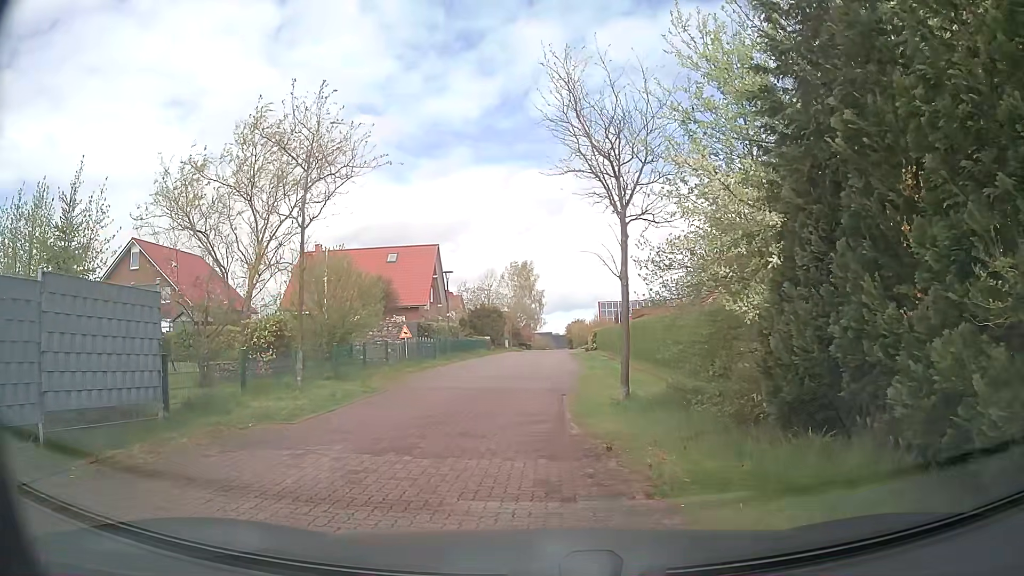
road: residential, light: Day
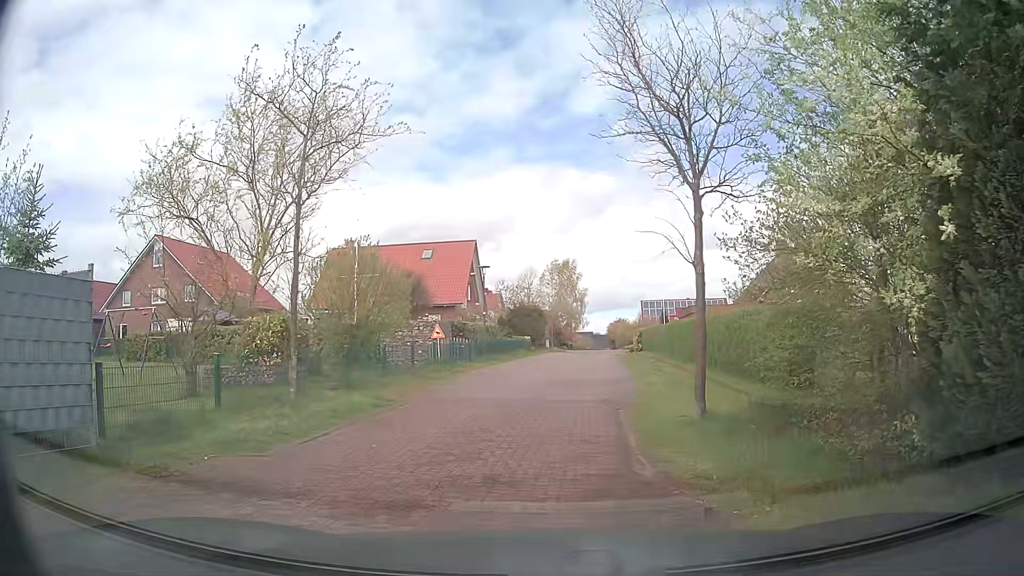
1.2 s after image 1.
(-0.1, +2.6) m; -3°
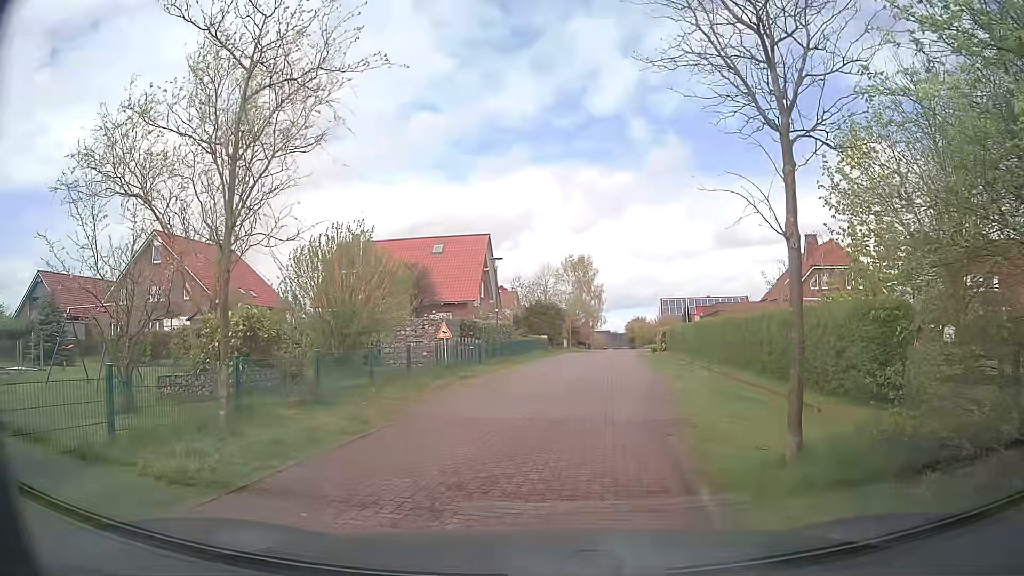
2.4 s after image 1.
(-0.1, +3.0) m; -1°
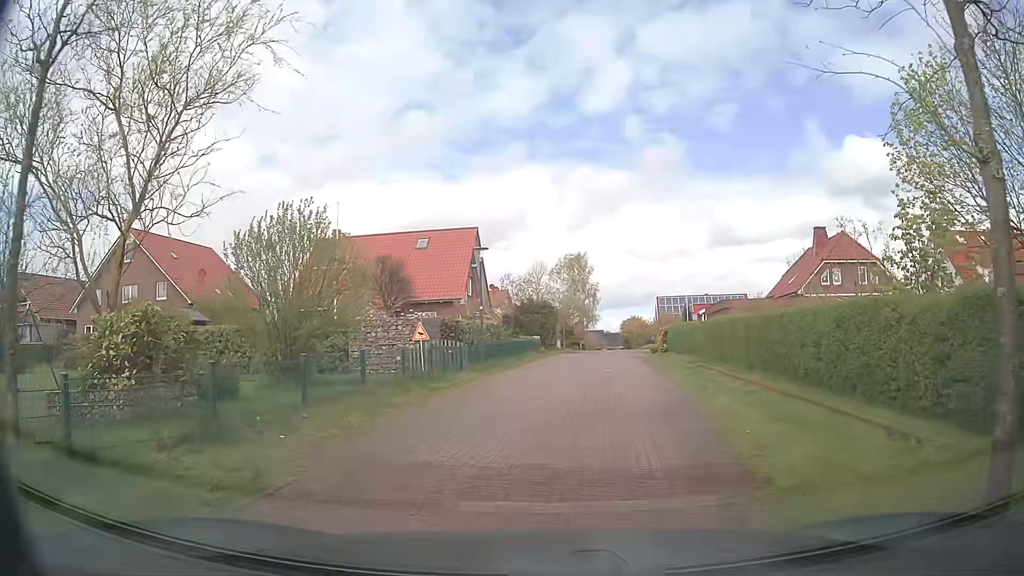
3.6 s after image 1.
(0.0, +3.5) m; +1°
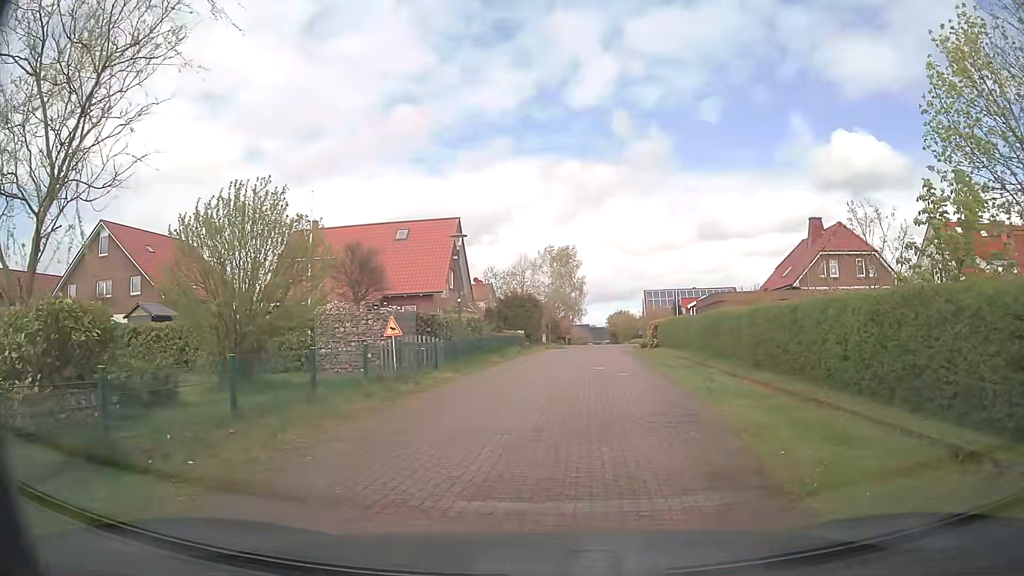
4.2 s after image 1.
(0.0, +1.9) m; +3°
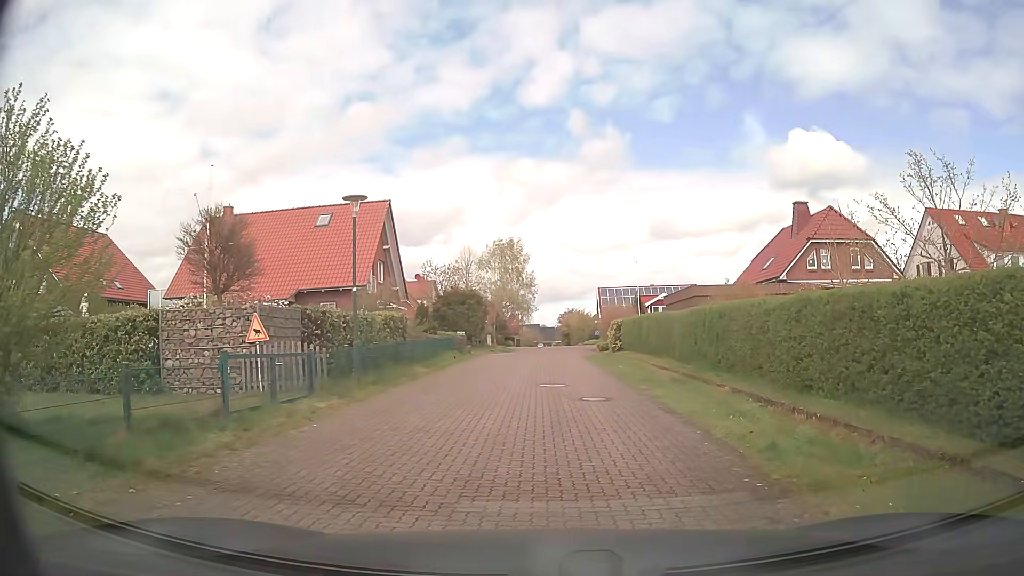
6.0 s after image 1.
(+0.1, +6.6) m; +3°
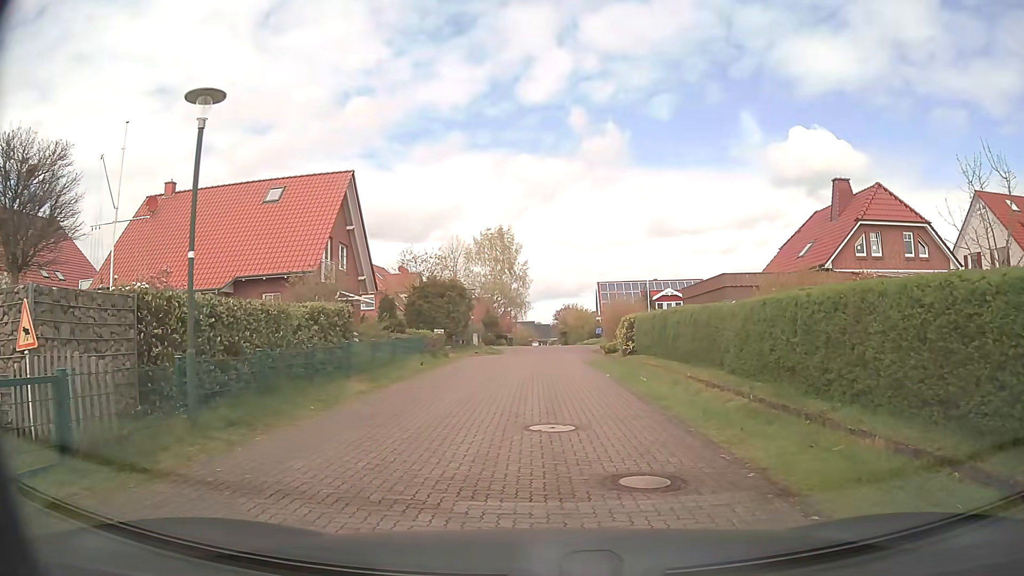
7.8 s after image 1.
(+0.1, +7.0) m; 0°
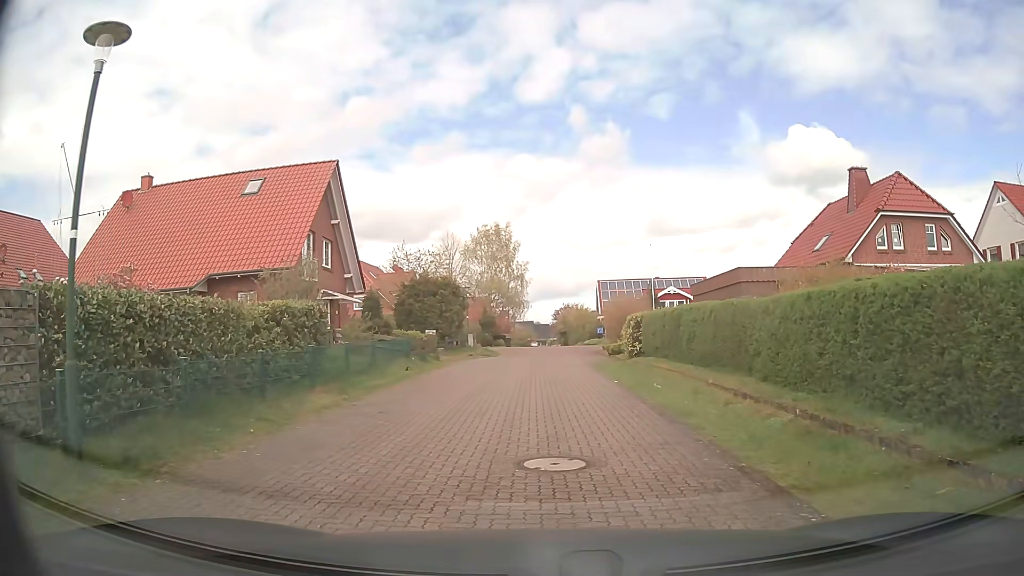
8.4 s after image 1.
(0.0, +2.3) m; +1°
